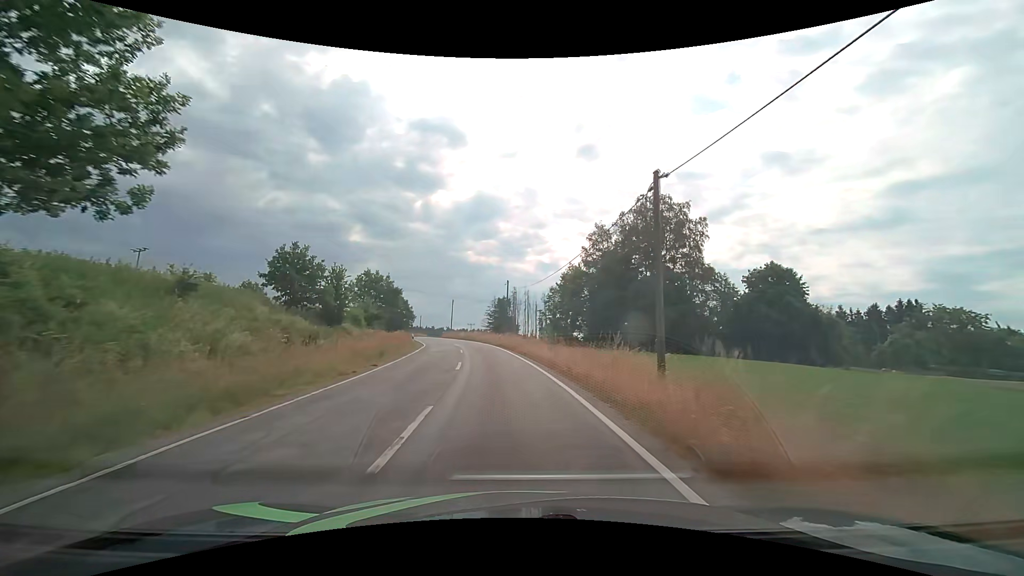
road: tertiary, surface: asphalt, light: Day
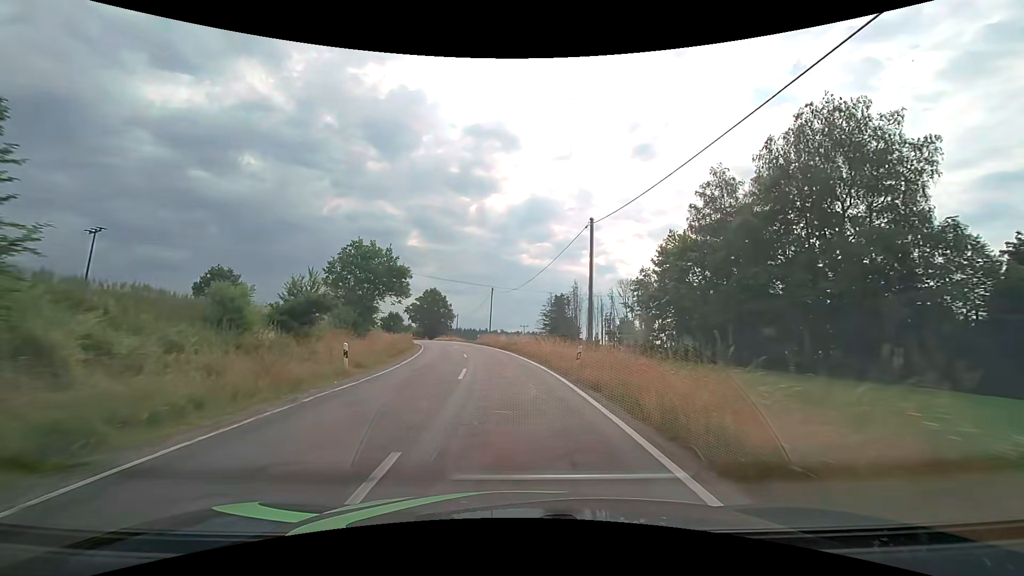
(-1.8, +28.0) m; -7°
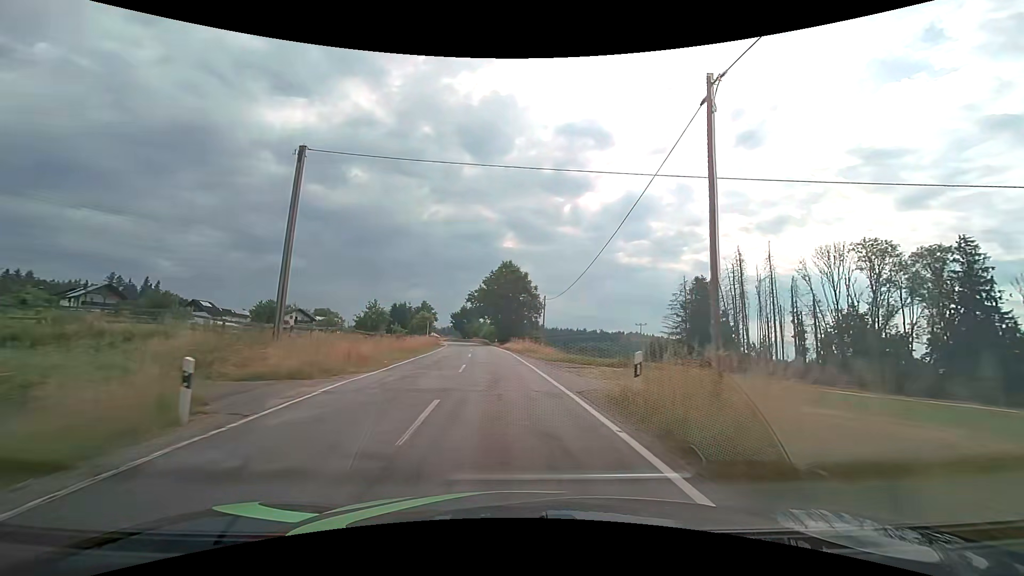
(-4.5, +48.0) m; -11°
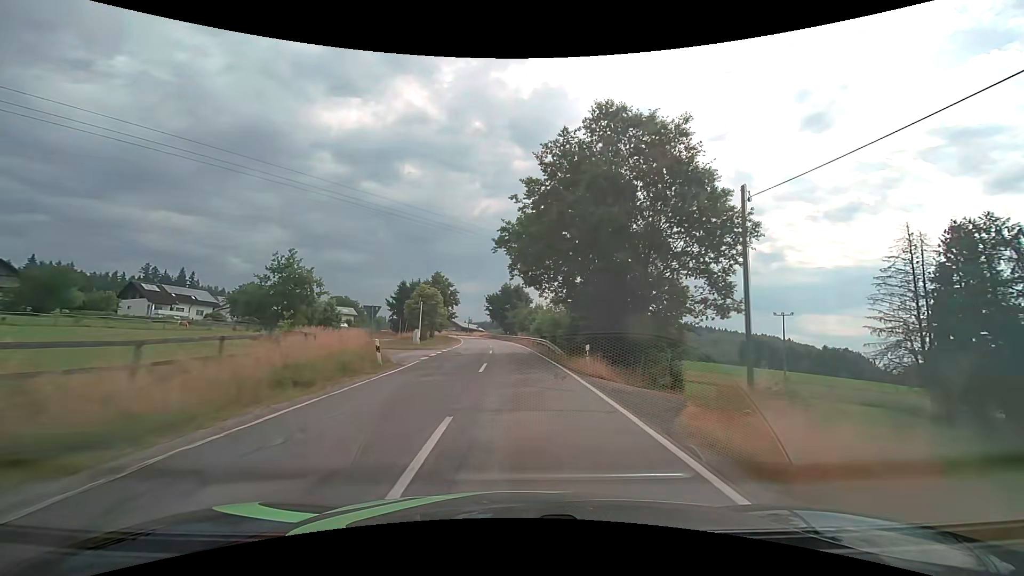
(-3.5, +50.2) m; -6°
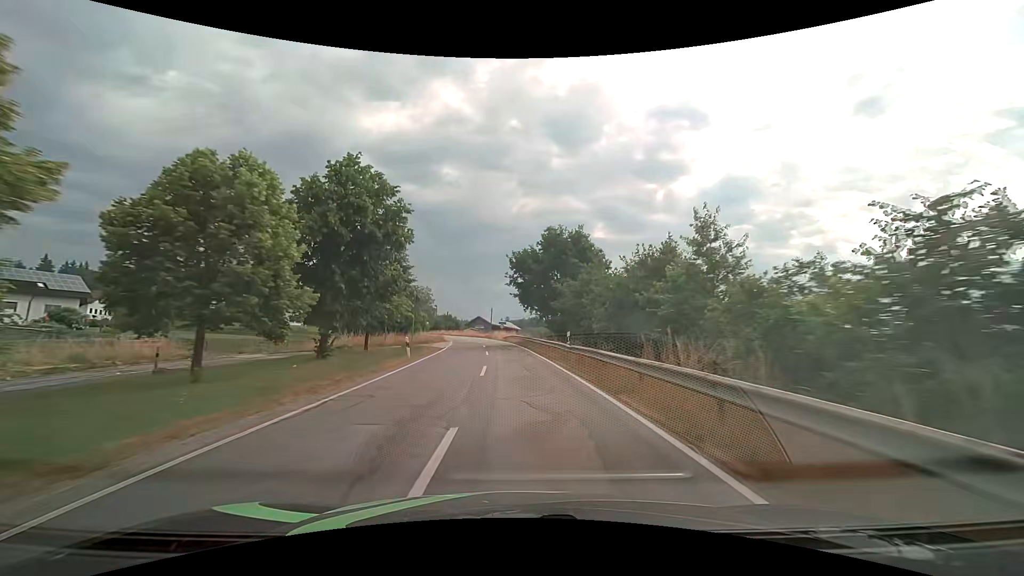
(-1.7, +49.4) m; -4°
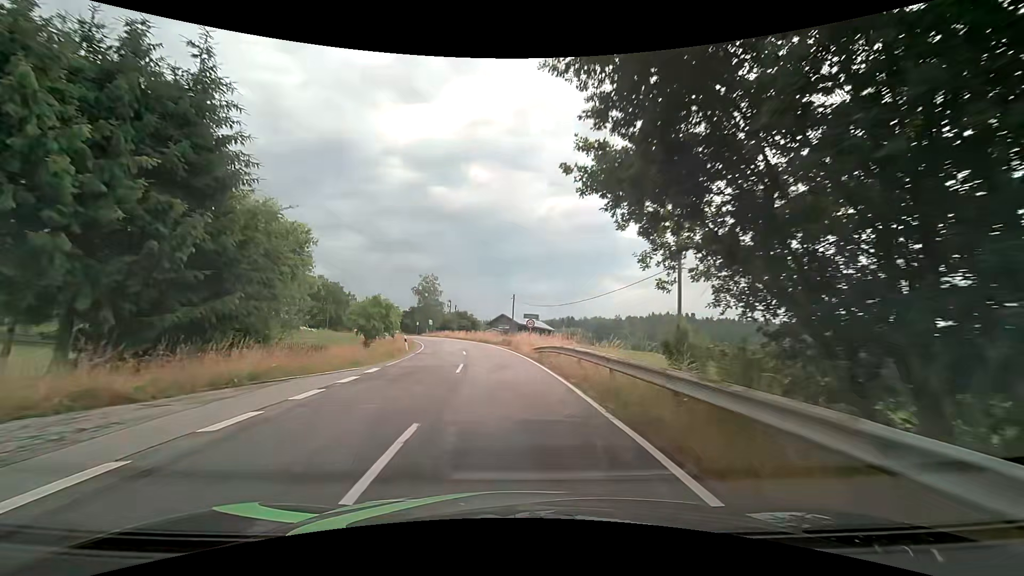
(-0.8, +35.2) m; -3°
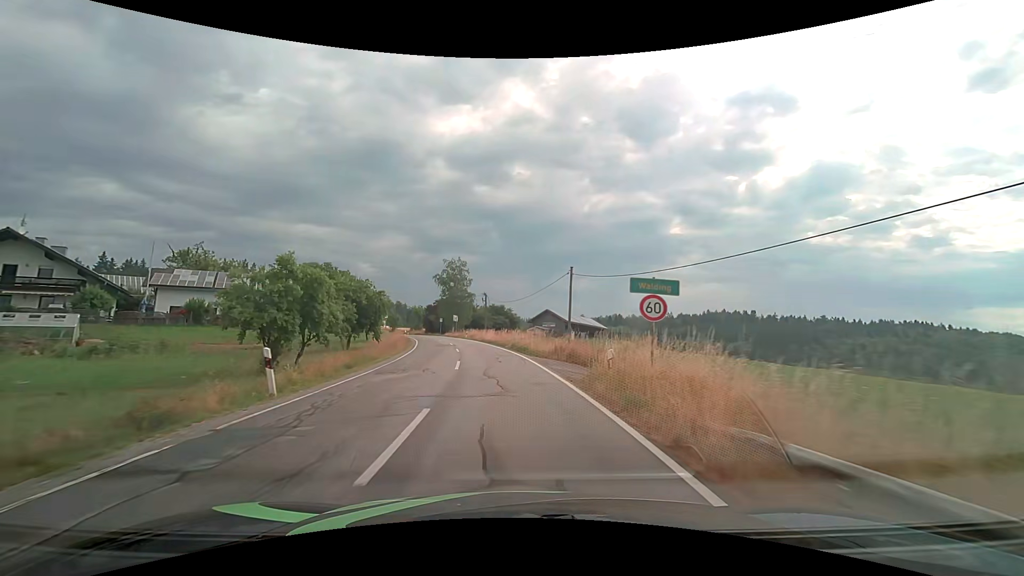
(-0.9, +23.0) m; -5°
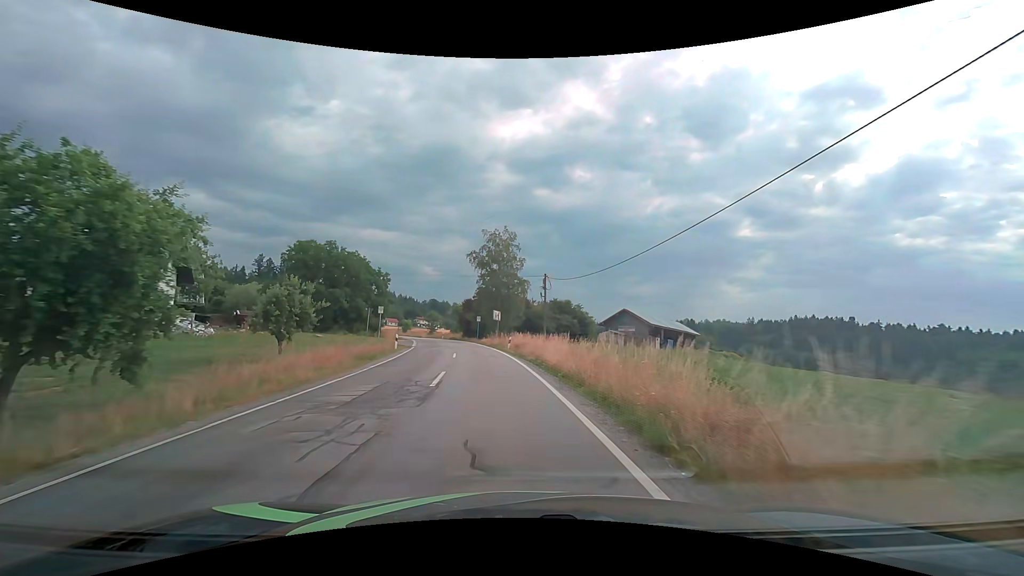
(-1.5, +28.8) m; -7°
(0, +10) (-1, +20) (-2, +30) (-3, +40) (-5, +50) (-7, +59) (-10, +69) (-13, +79) (-16, +88) (-19, +98) m
